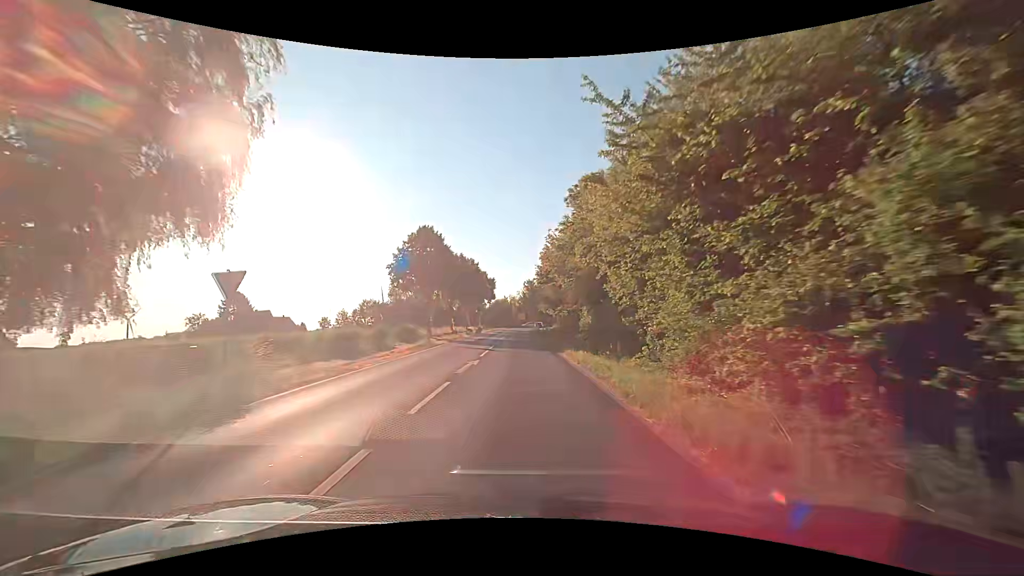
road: secondary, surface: asphalt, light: Day
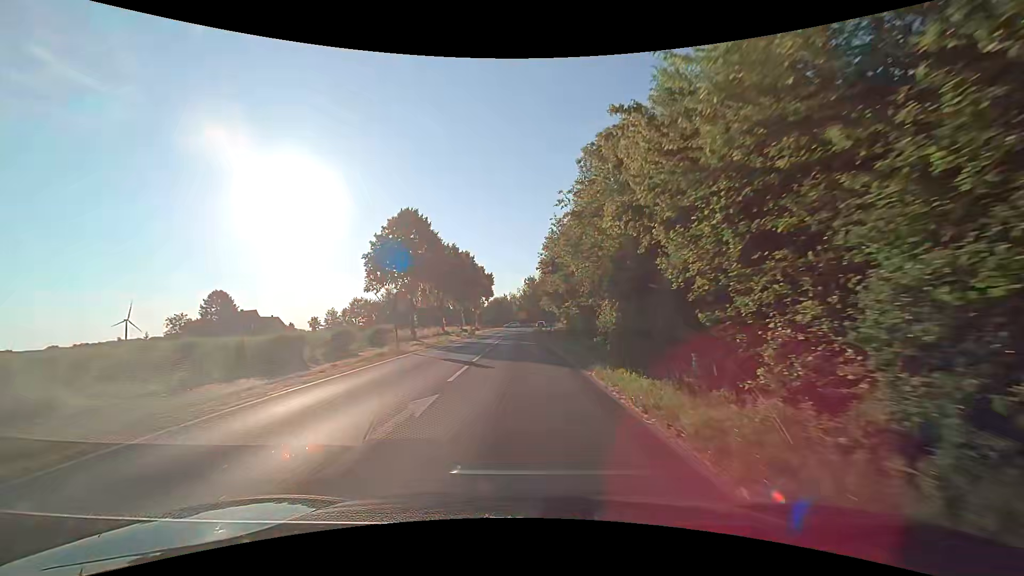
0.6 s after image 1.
(0.0, +8.9) m; 0°
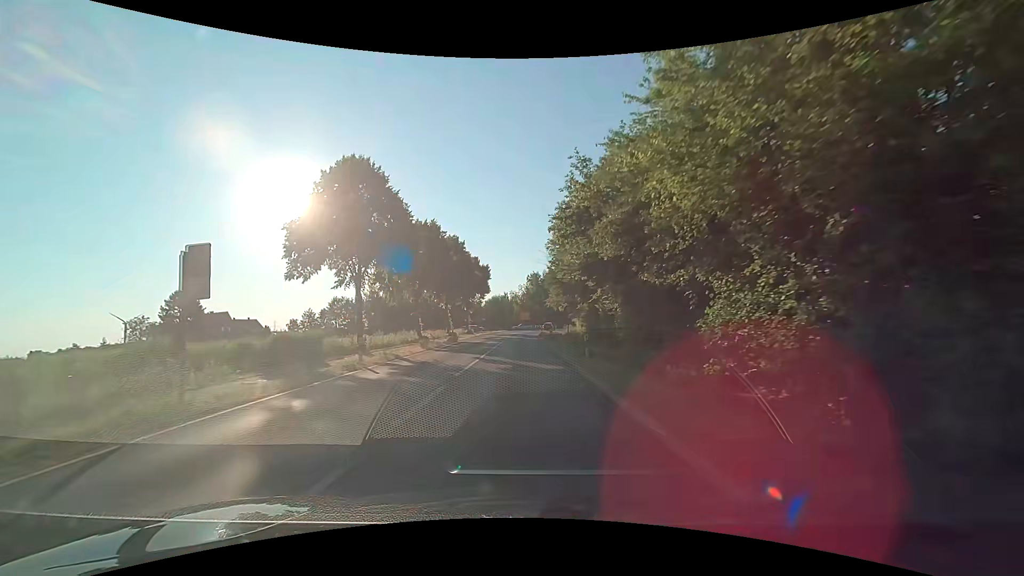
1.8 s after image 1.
(-0.1, +16.7) m; 0°
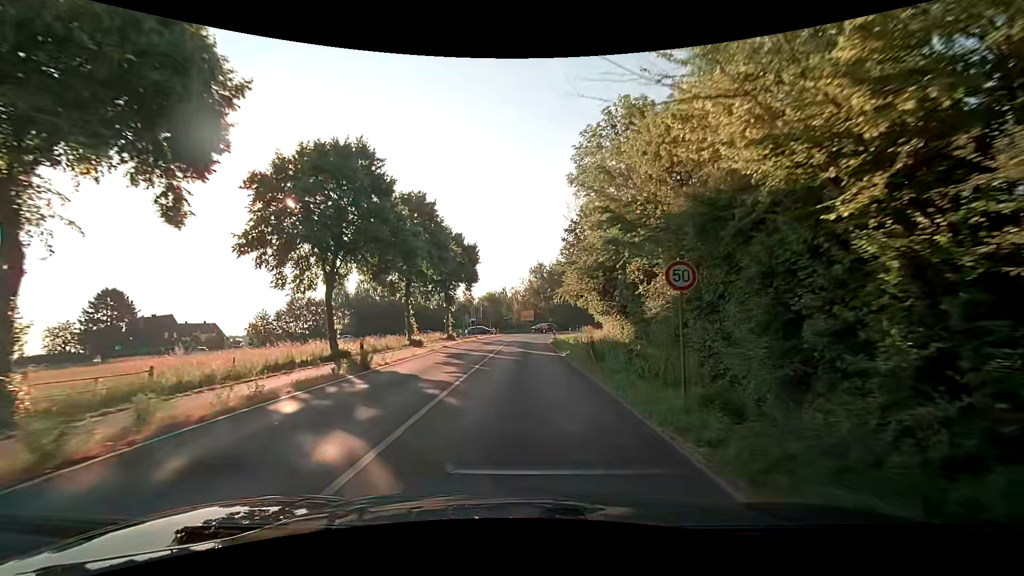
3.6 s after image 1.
(-0.1, +23.1) m; 0°
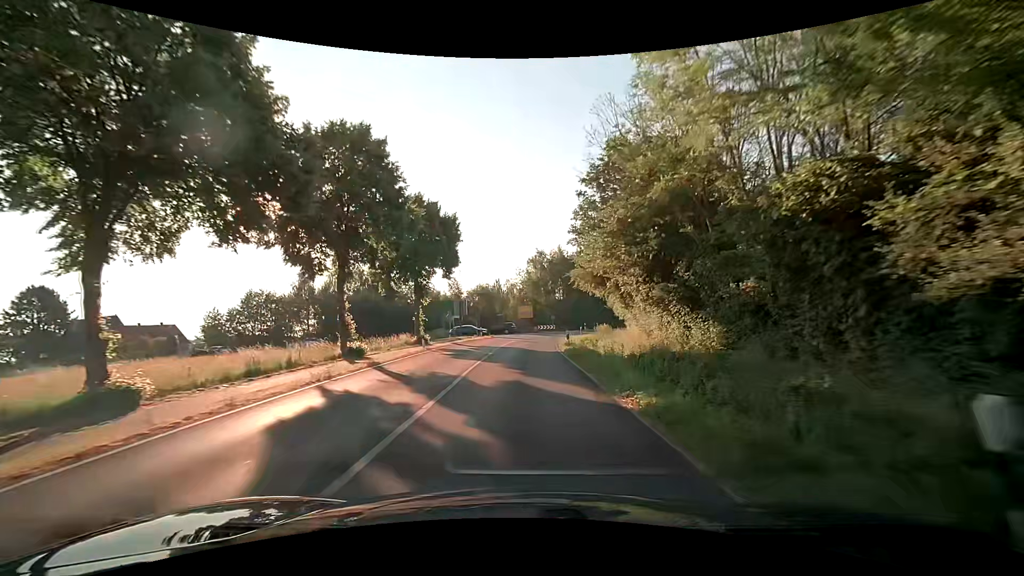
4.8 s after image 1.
(0.0, +15.0) m; 0°
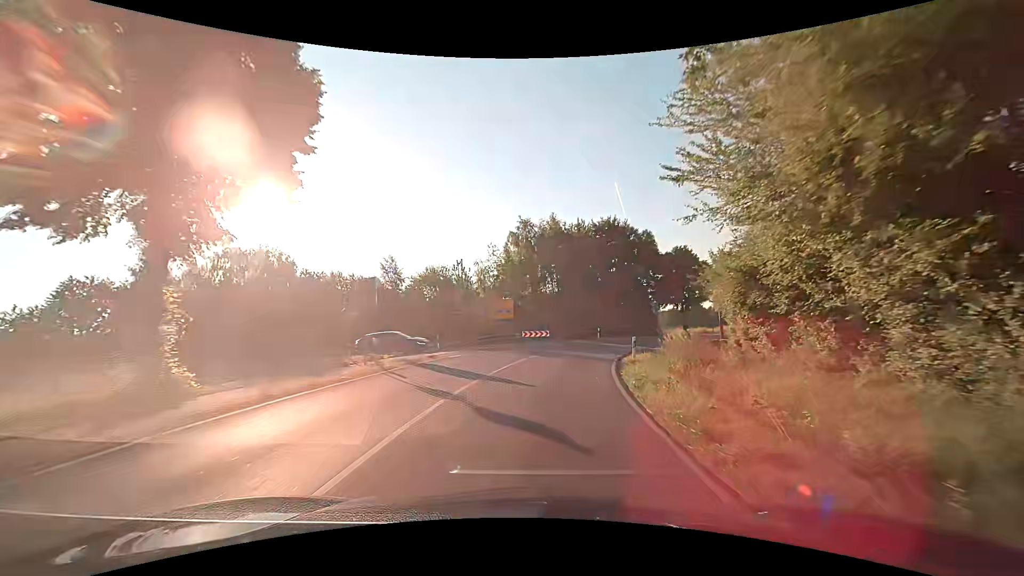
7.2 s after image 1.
(0.0, +29.2) m; +2°
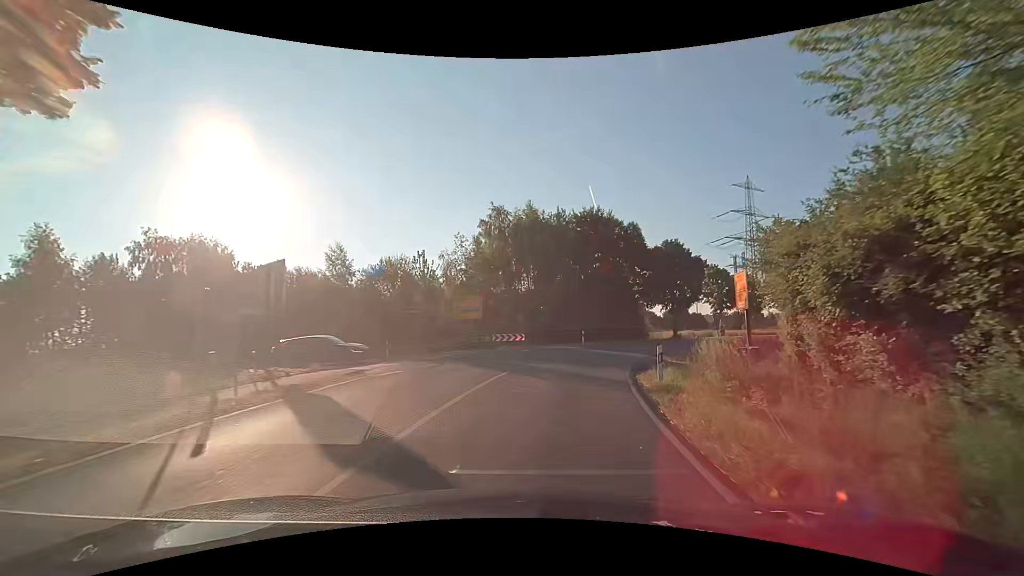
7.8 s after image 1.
(+0.1, +7.4) m; +2°
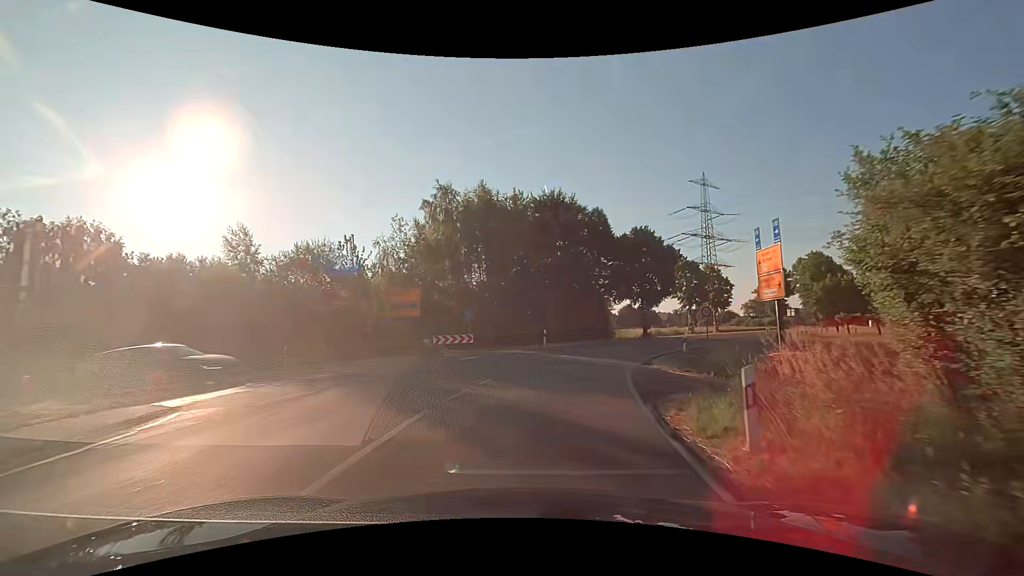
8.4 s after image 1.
(+0.4, +7.4) m; +6°
(+1, +10) (+3, +20) (+6, +29) (+11, +38) (+17, +46) (+22, +54) (+28, +63) (+33, +71) (+39, +79) (+45, +87) m
